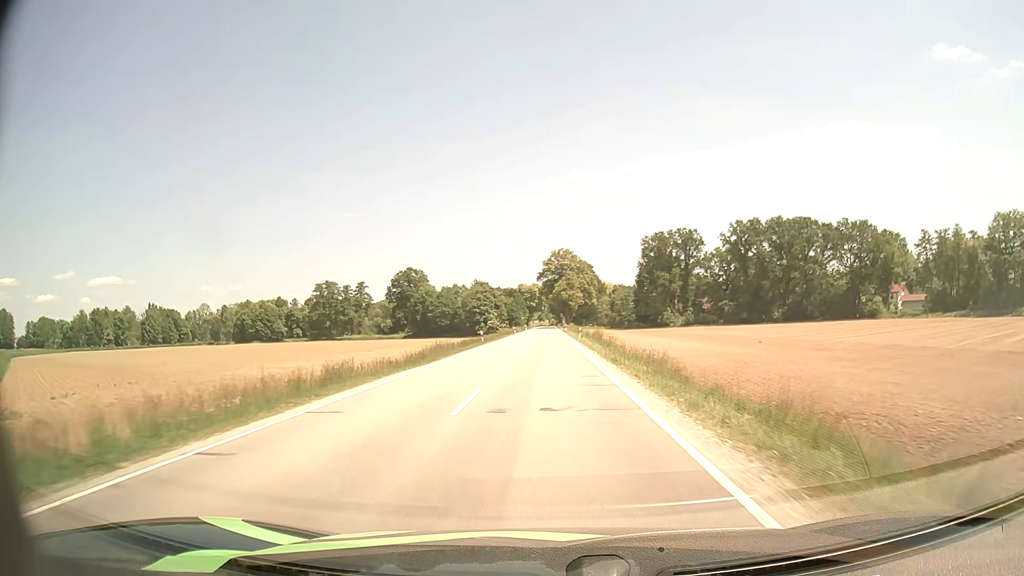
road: secondary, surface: asphalt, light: Day
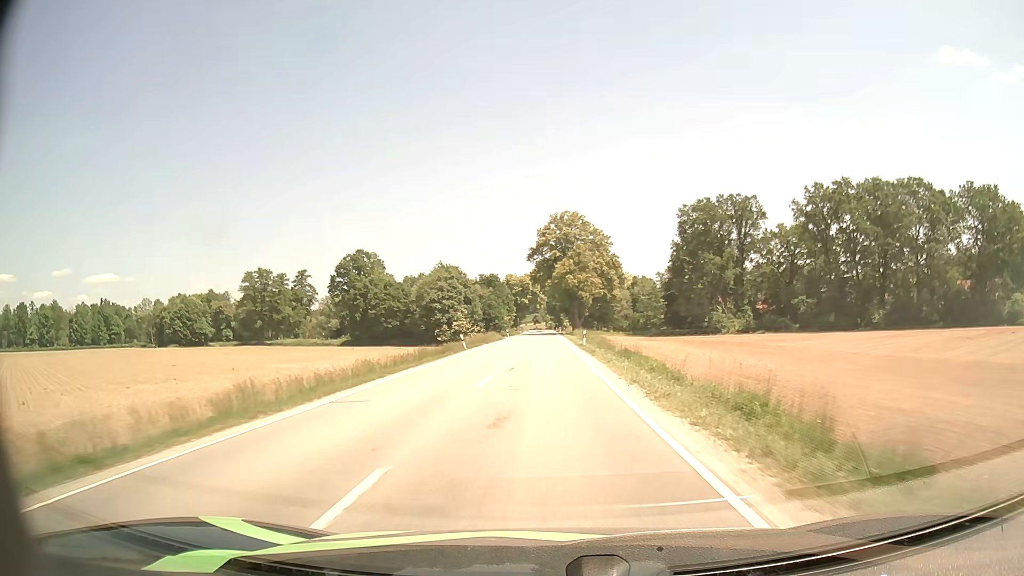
(0.0, +55.7) m; 0°
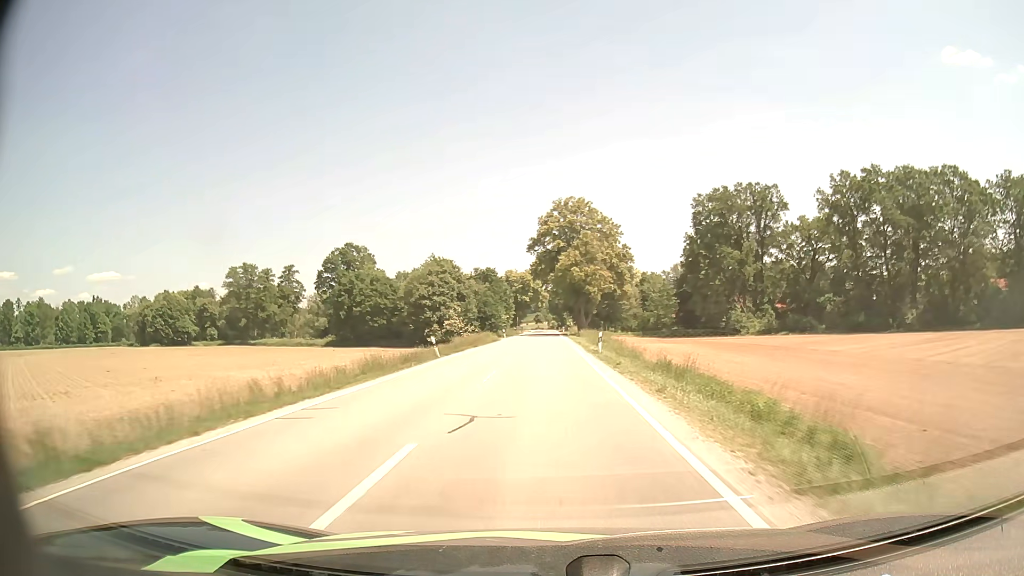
(0.0, +11.1) m; 0°
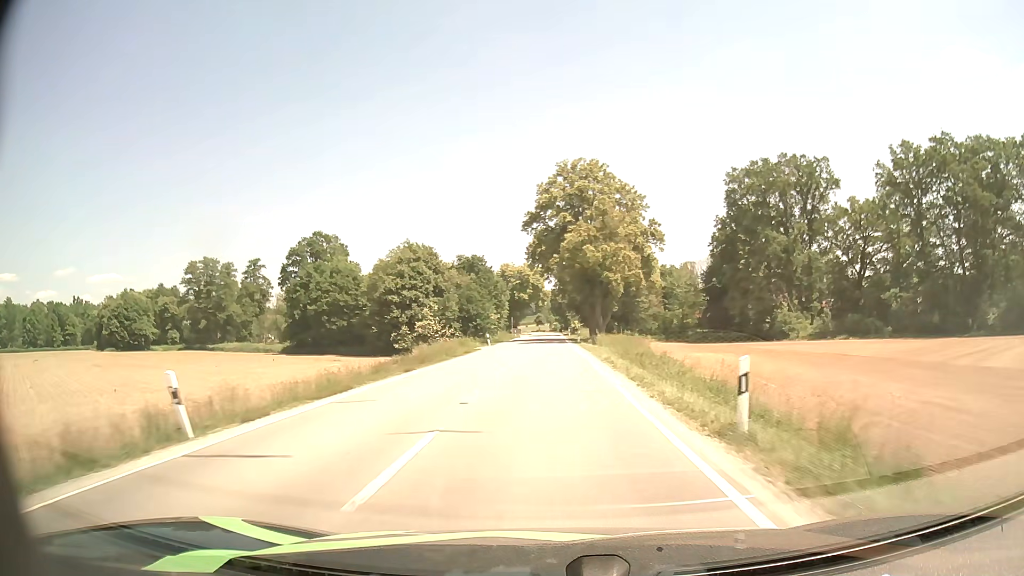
(0.0, +22.3) m; 0°
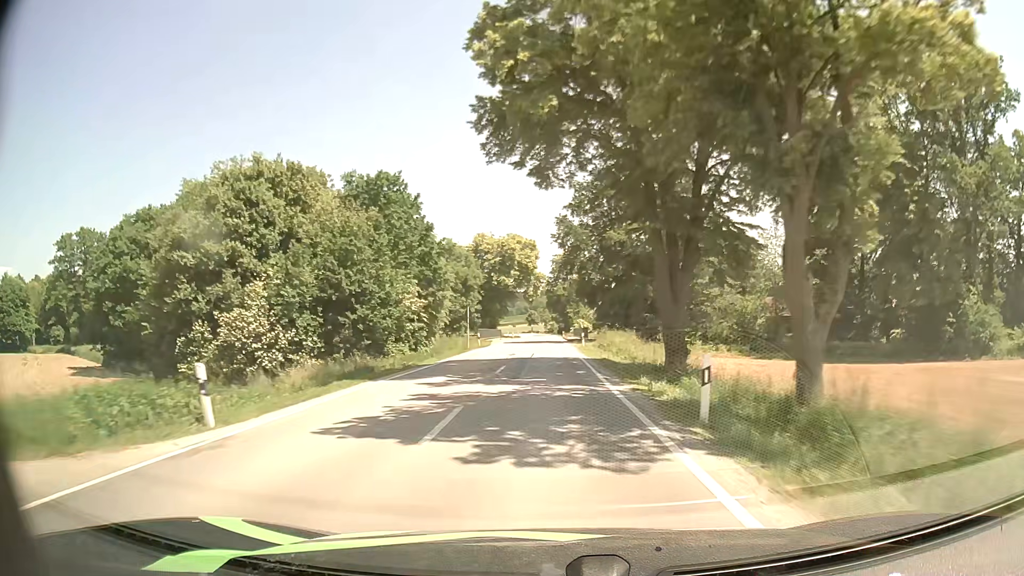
(+0.1, +45.6) m; 0°
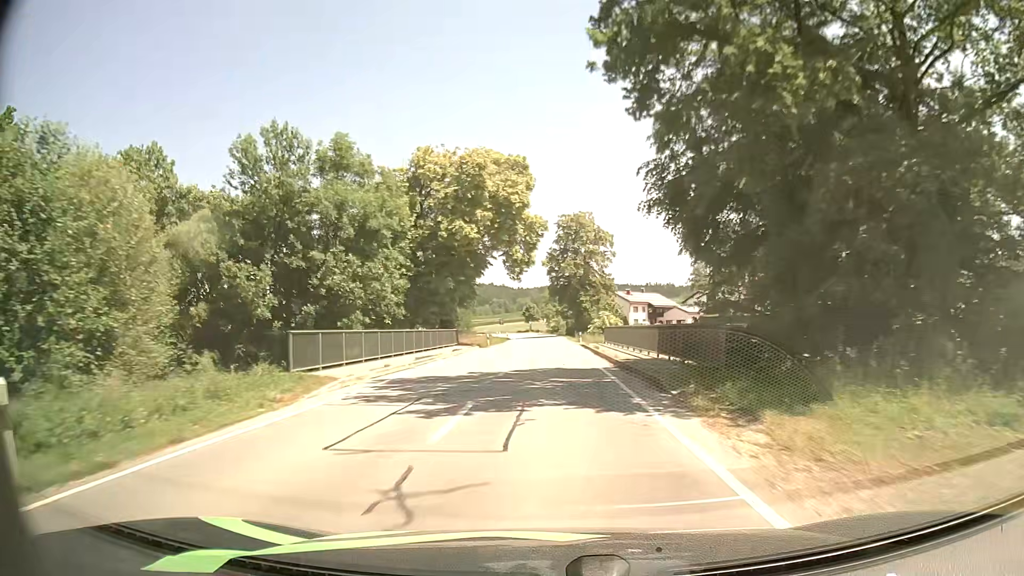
(-0.2, +46.6) m; -1°
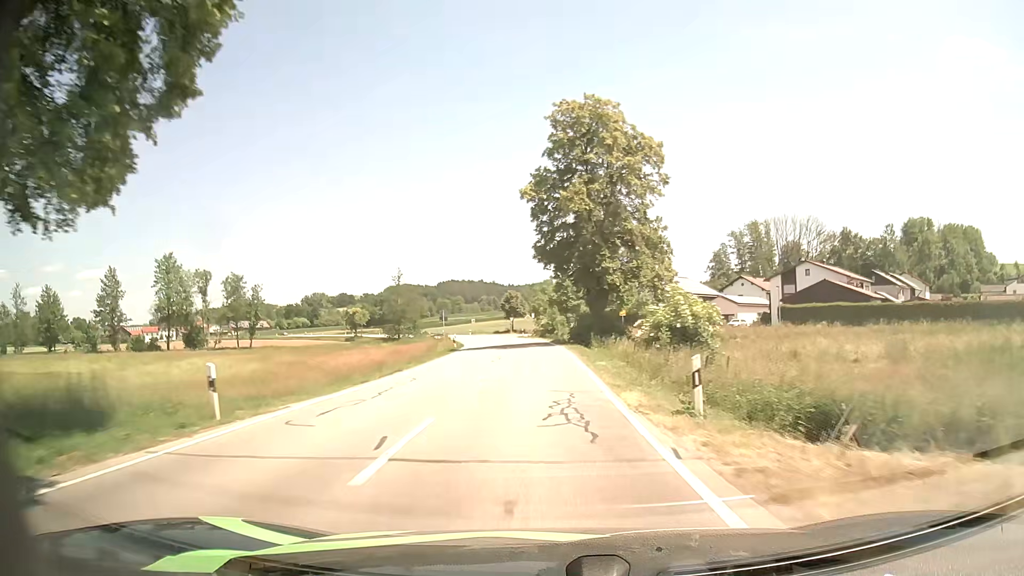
(+0.5, +46.2) m; +1°
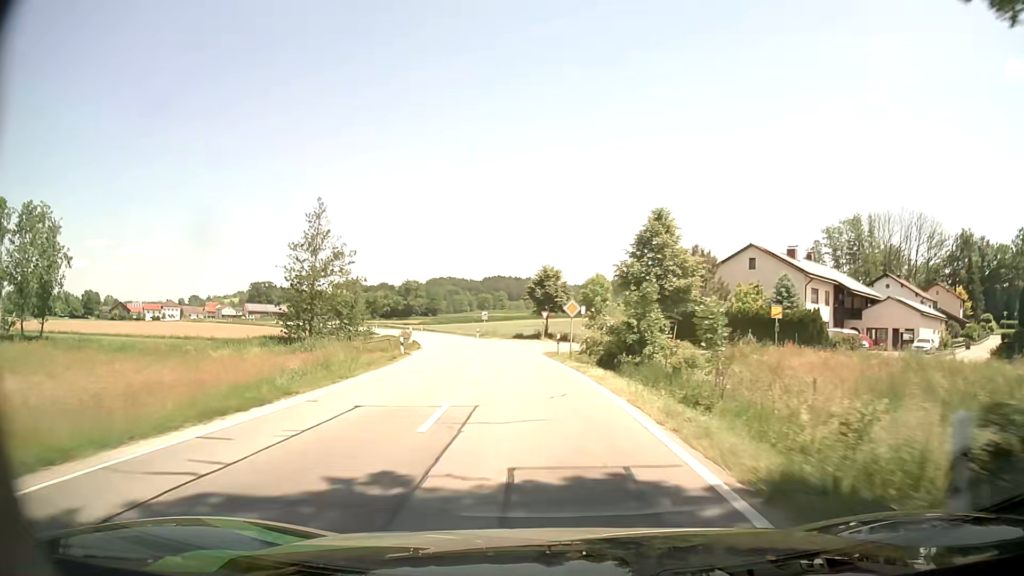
(-1.2, +44.3) m; -4°
(0, +10) (0, +20) (-1, +30) (-3, +40) (-4, +50) (-6, +60) (-9, +69) (-12, +79) (-15, +88) (-19, +97) m
